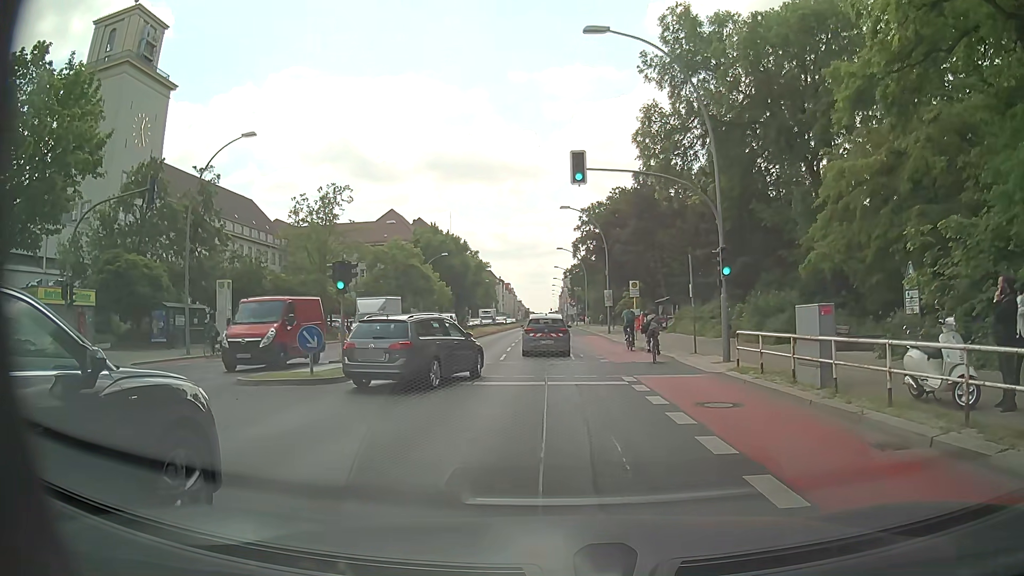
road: primary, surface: asphalt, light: Day
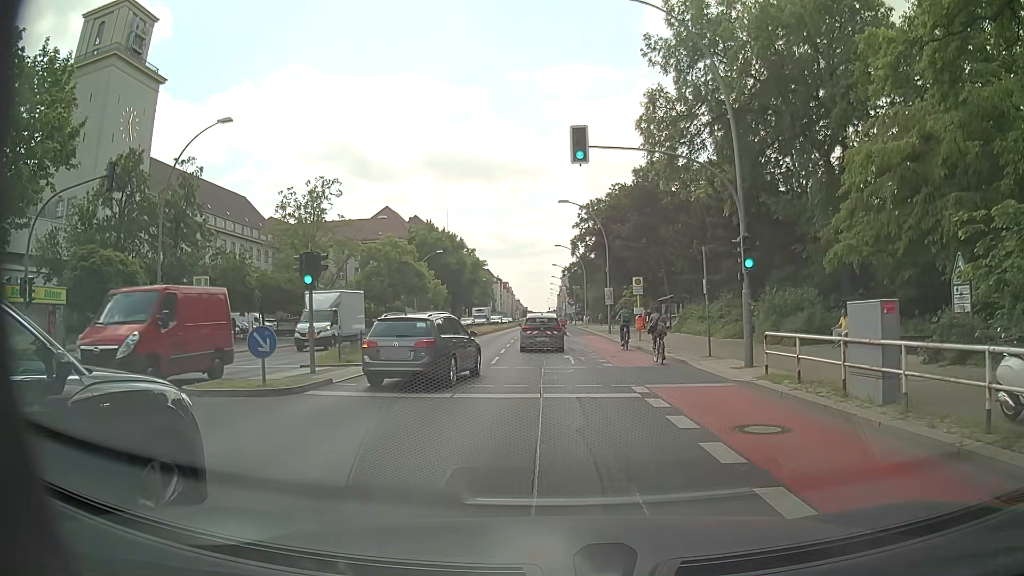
(-0.1, +2.5) m; -2°
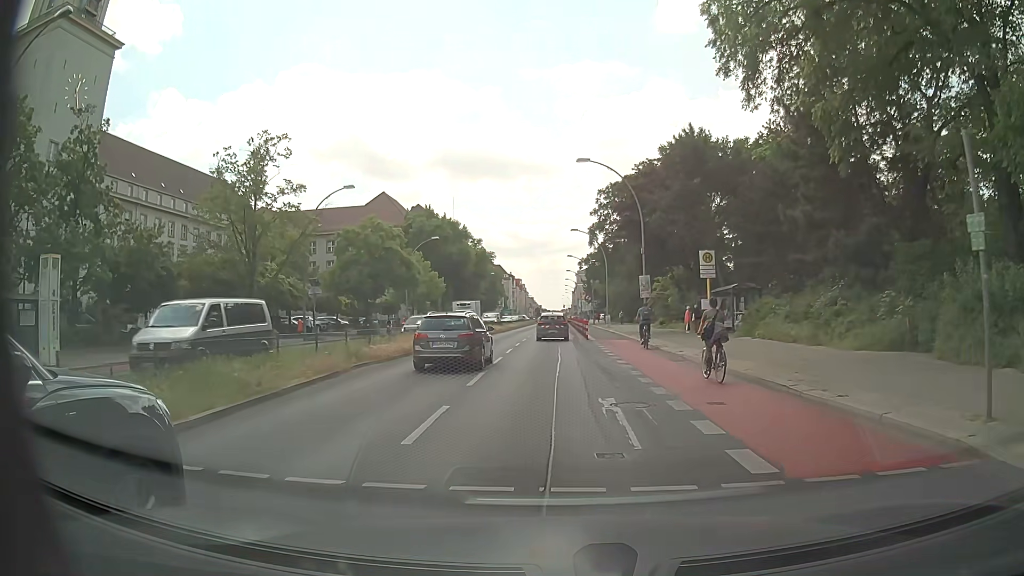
(-0.2, +13.6) m; -1°
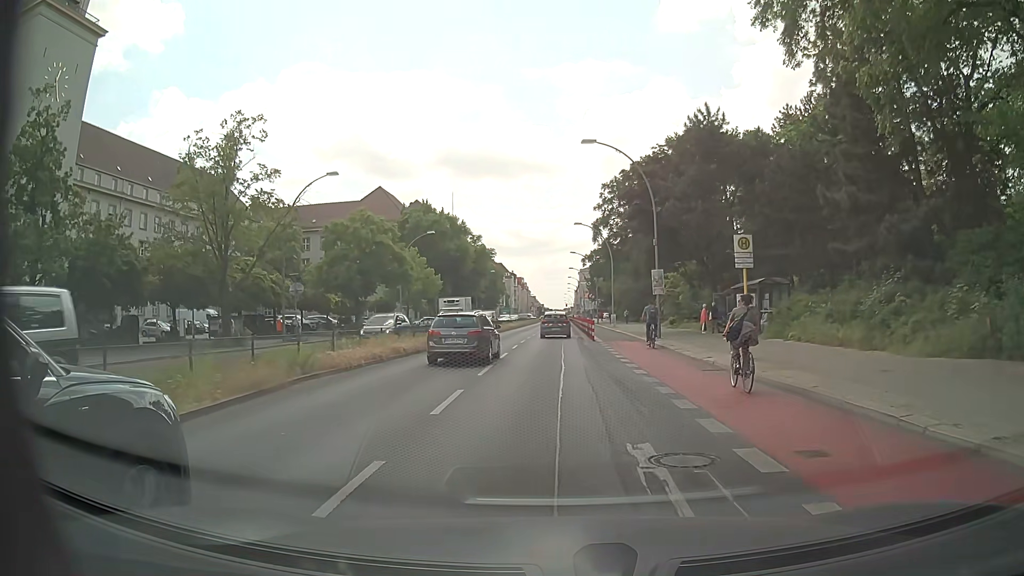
(0.0, +4.1) m; -1°
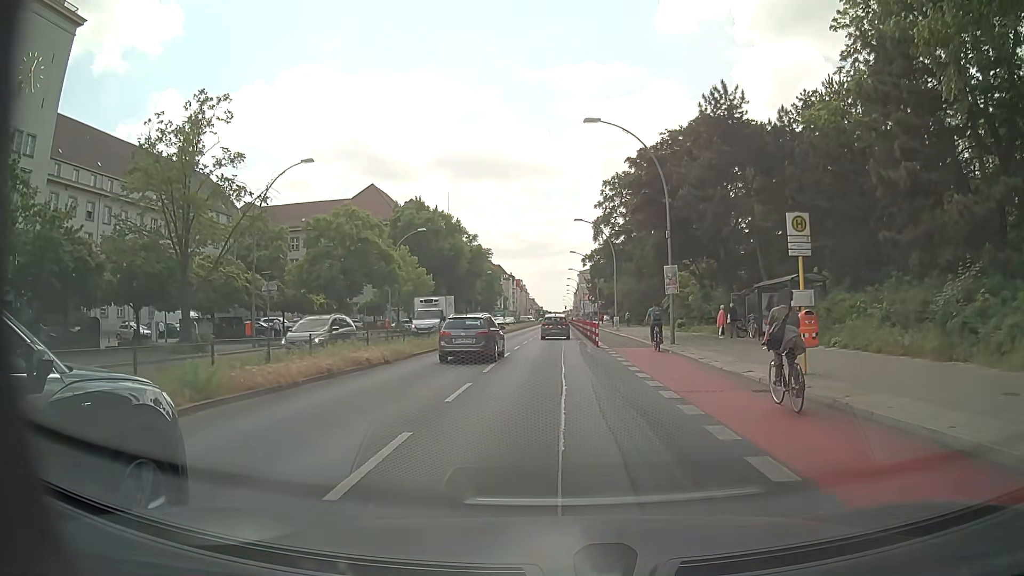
(0.0, +4.4) m; +1°
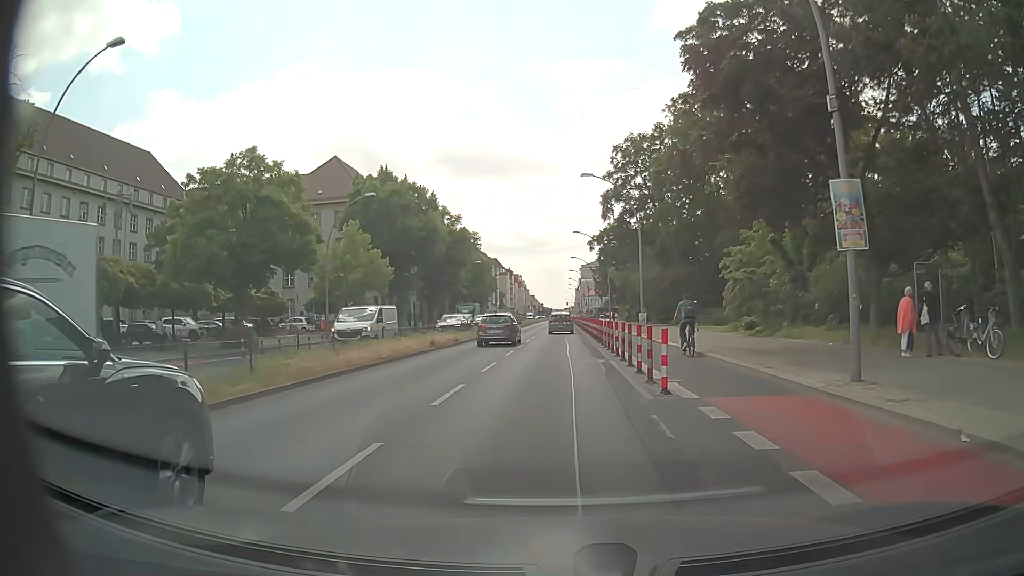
(-0.1, +19.0) m; -1°
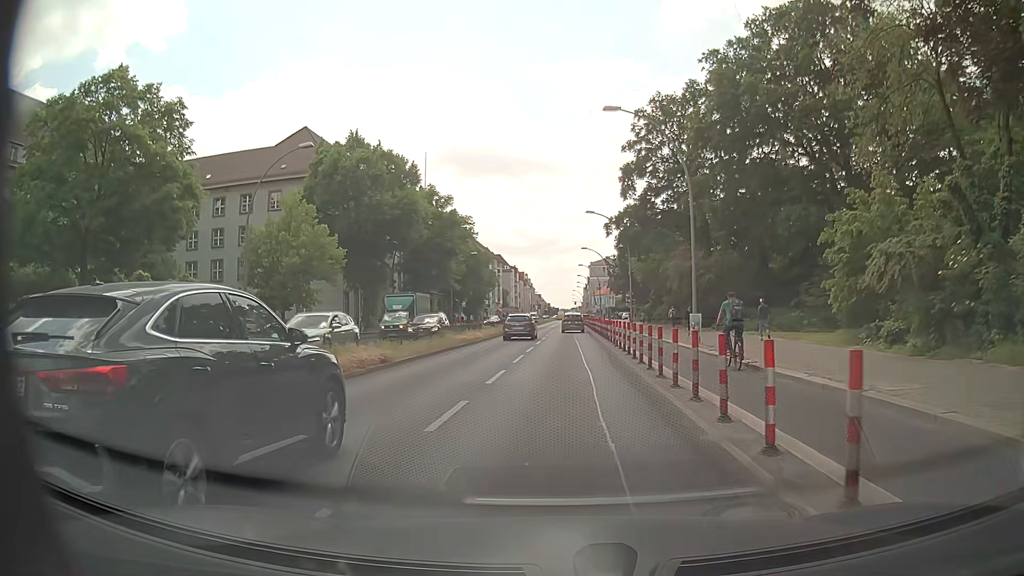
(-0.1, +14.6) m; 0°
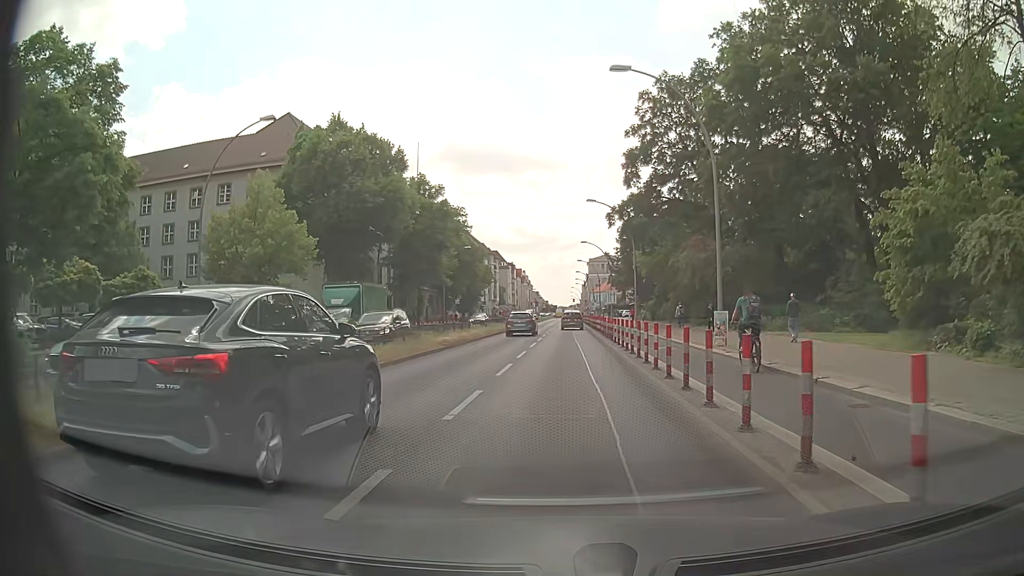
(0.0, +4.8) m; +1°
(0, +10) (0, +20) (0, +30) (0, +40) (0, +50) (0, +60) (0, +70) (+1, +80) (+1, +90) (+1, +100) m
